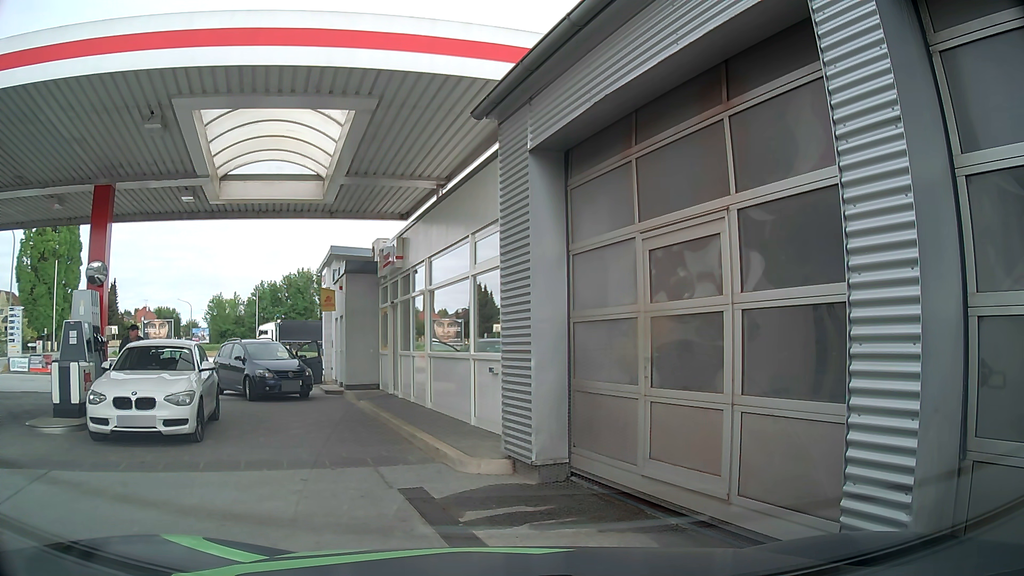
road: service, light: Day
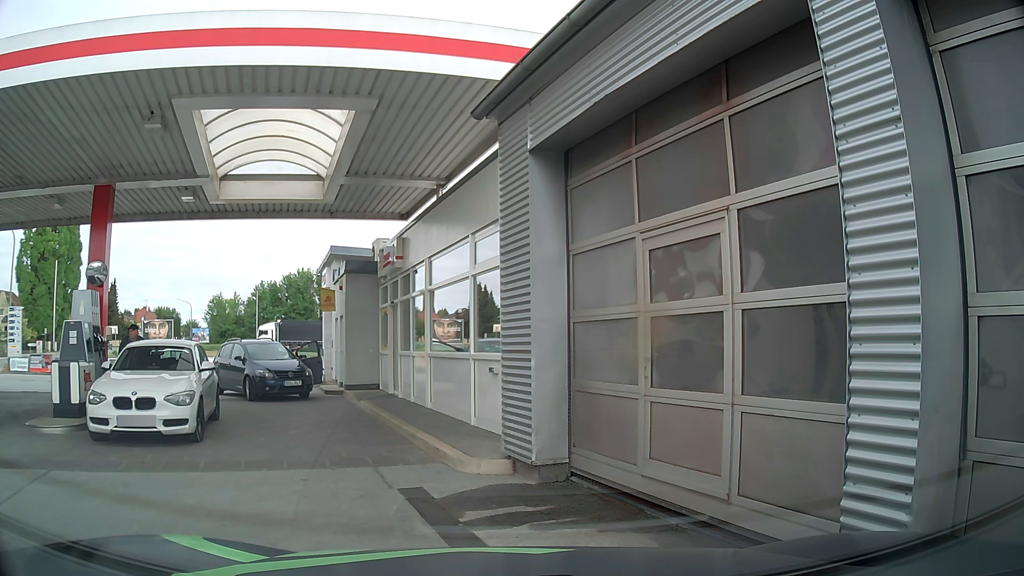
(0.0, 0.0) m; 0°
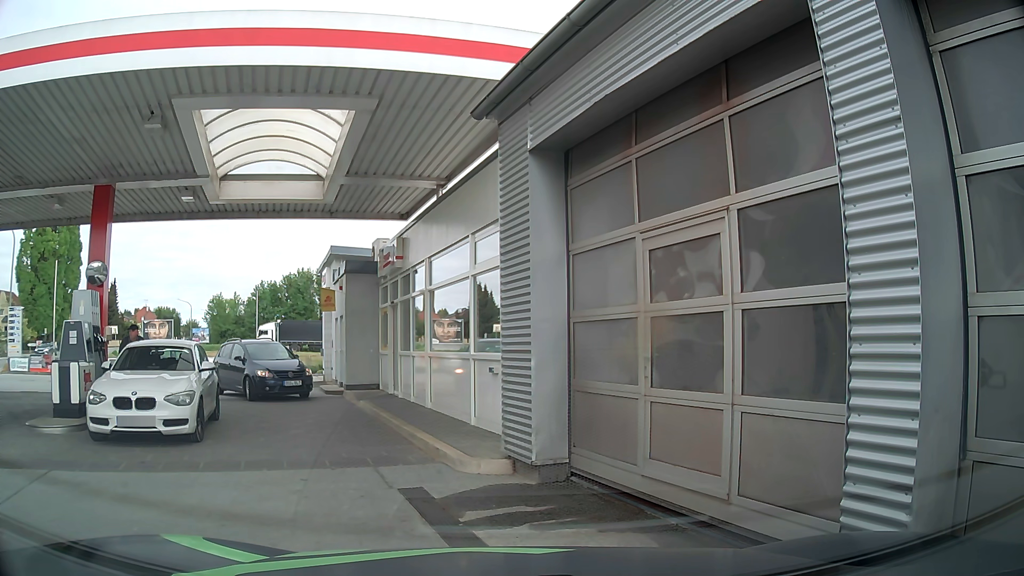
(0.0, 0.0) m; 0°
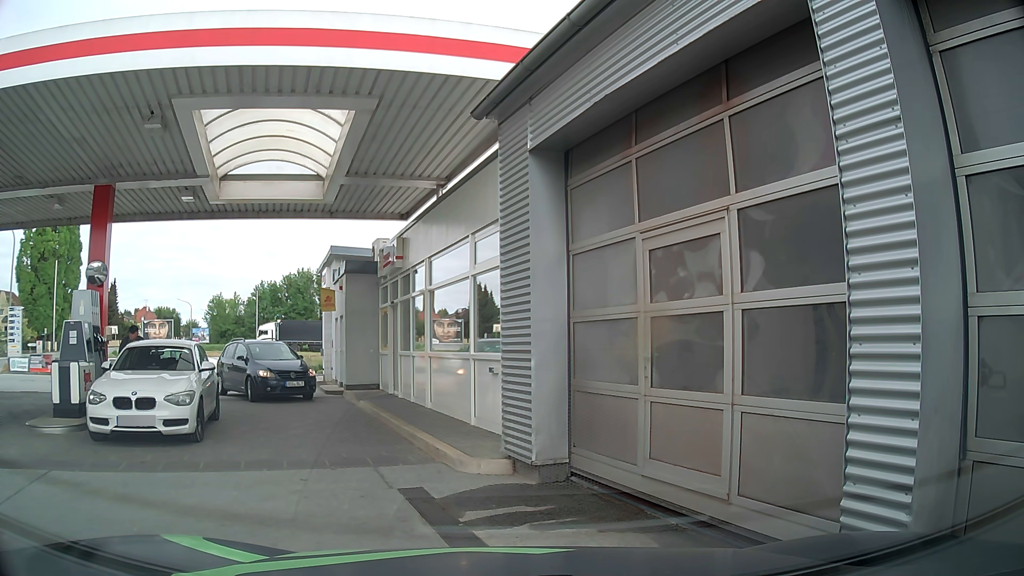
(0.0, 0.0) m; 0°
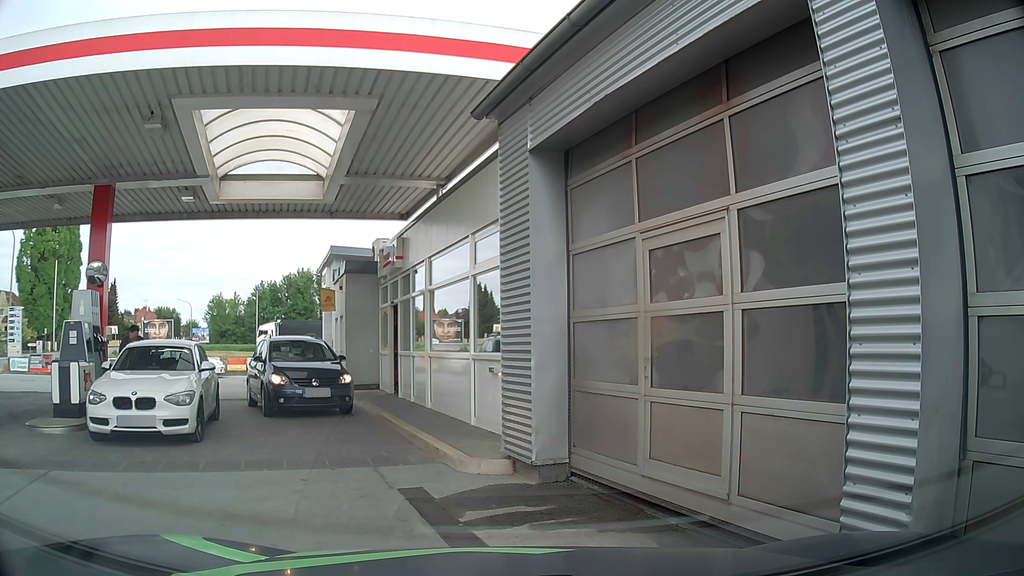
(0.0, 0.0) m; 0°
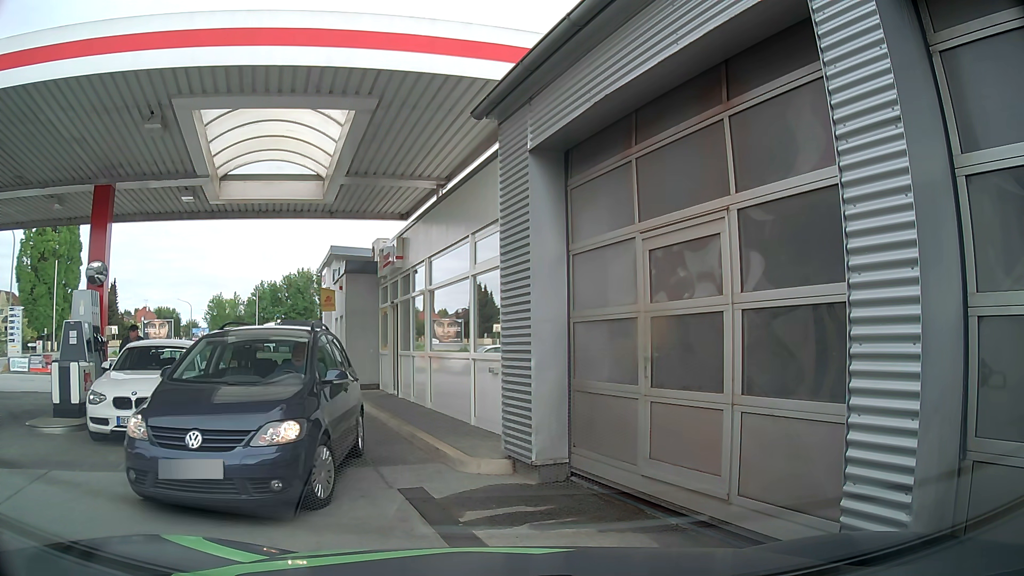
(0.0, 0.0) m; 0°
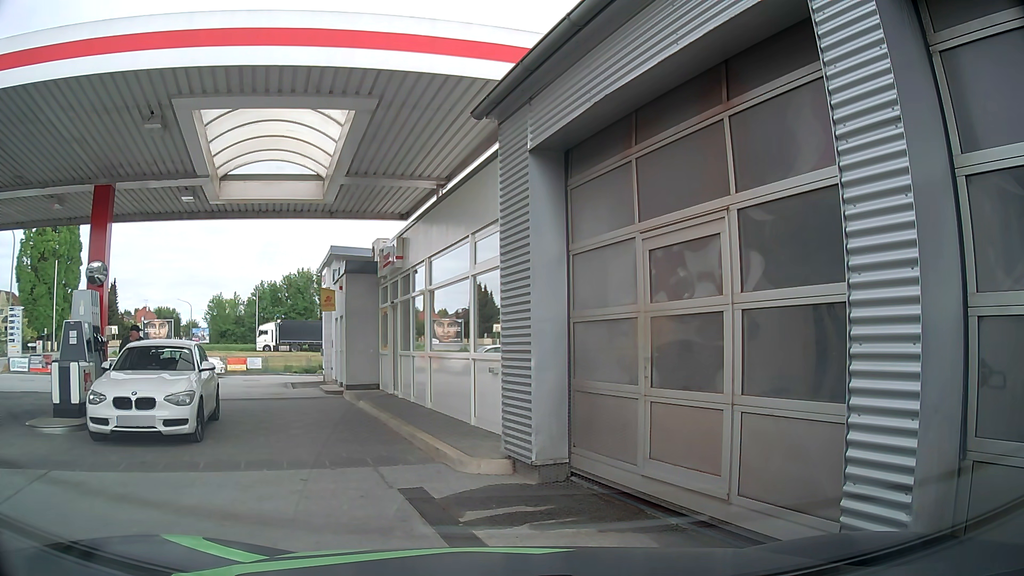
(0.0, 0.0) m; 0°
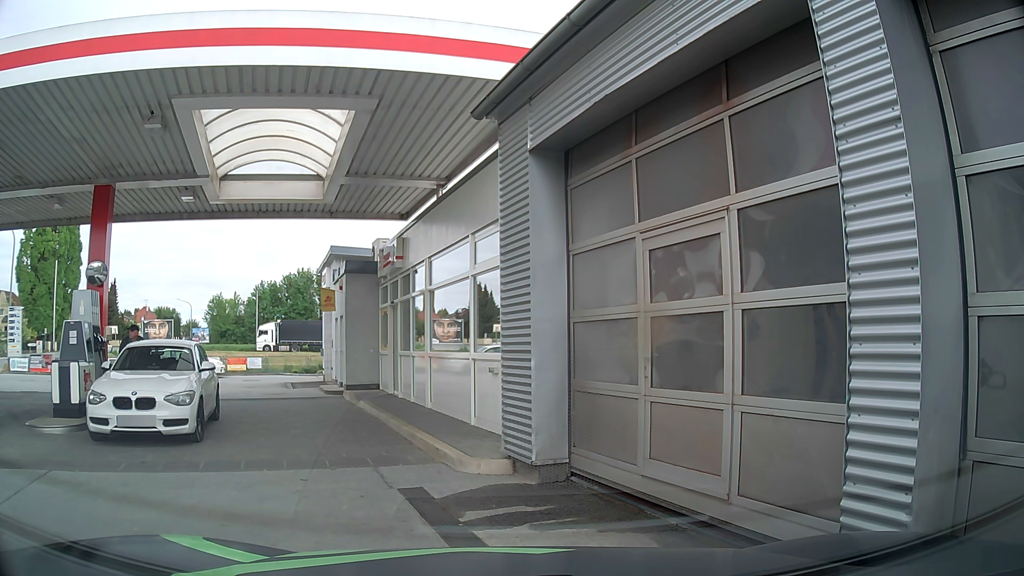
(0.0, 0.0) m; 0°
